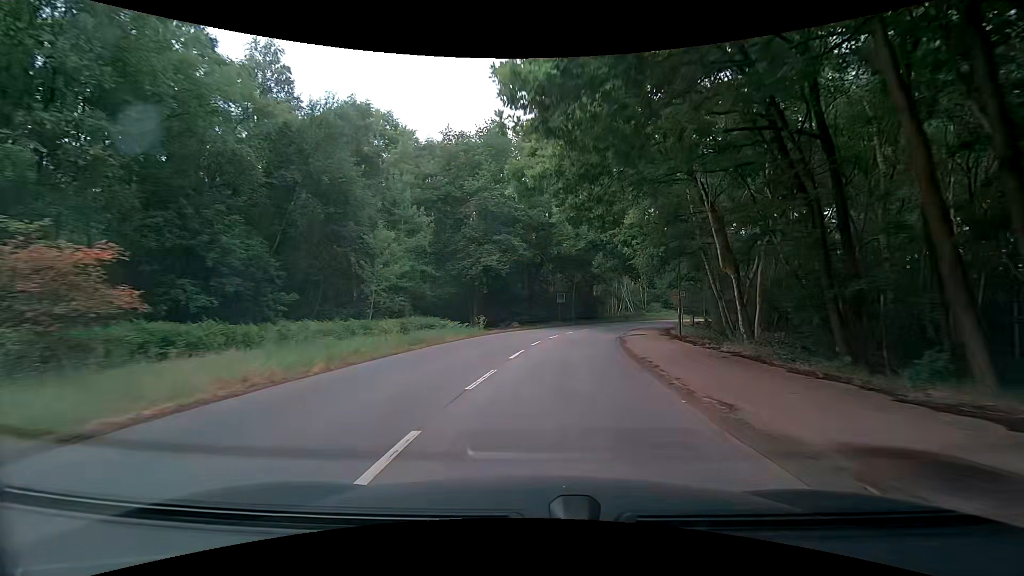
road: secondary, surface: asphalt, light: Day
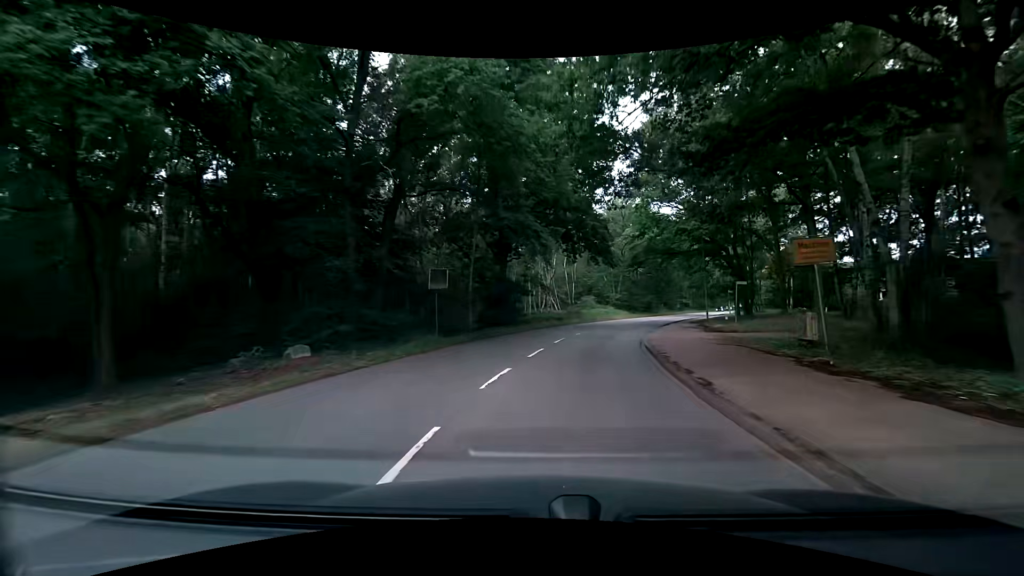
(+2.9, +29.5) m; +12°
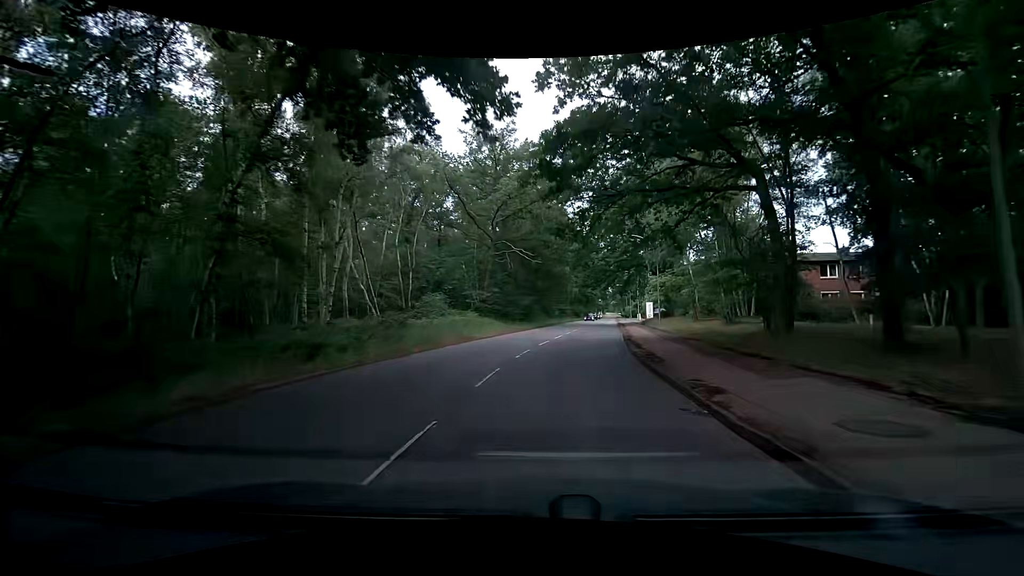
(+3.8, +28.8) m; +14°
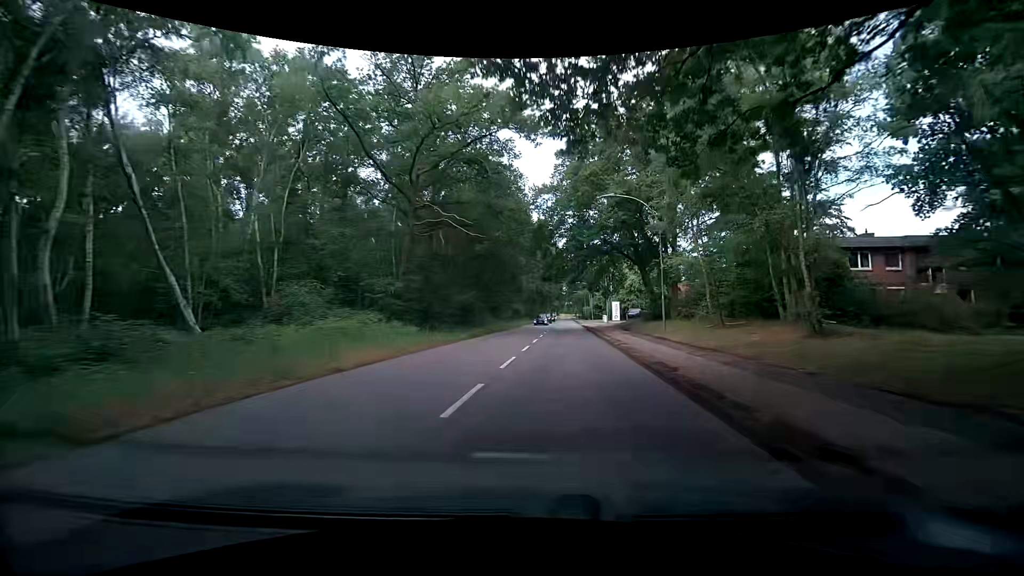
(+0.8, +14.5) m; +5°
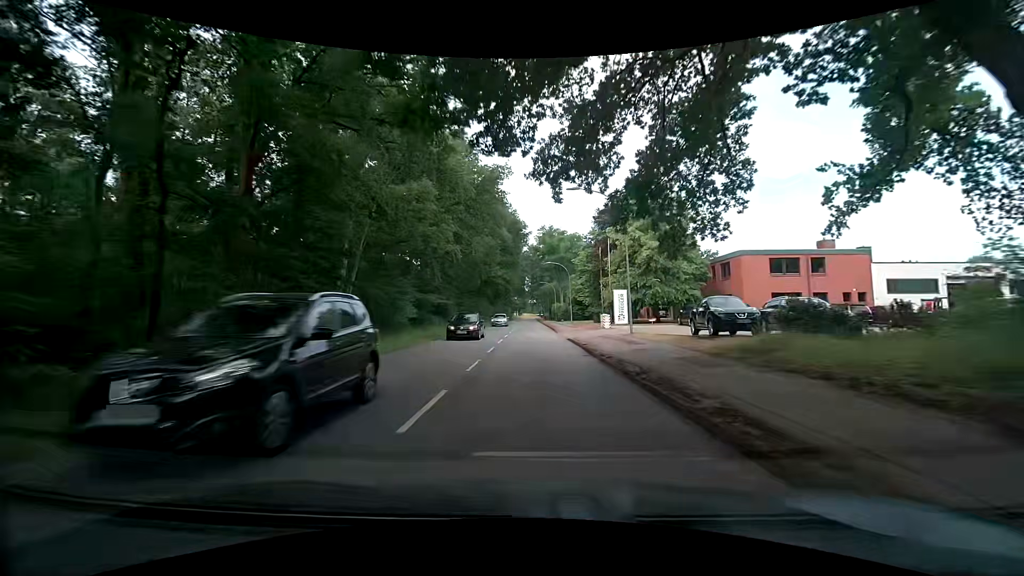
(+3.5, +36.6) m; +7°
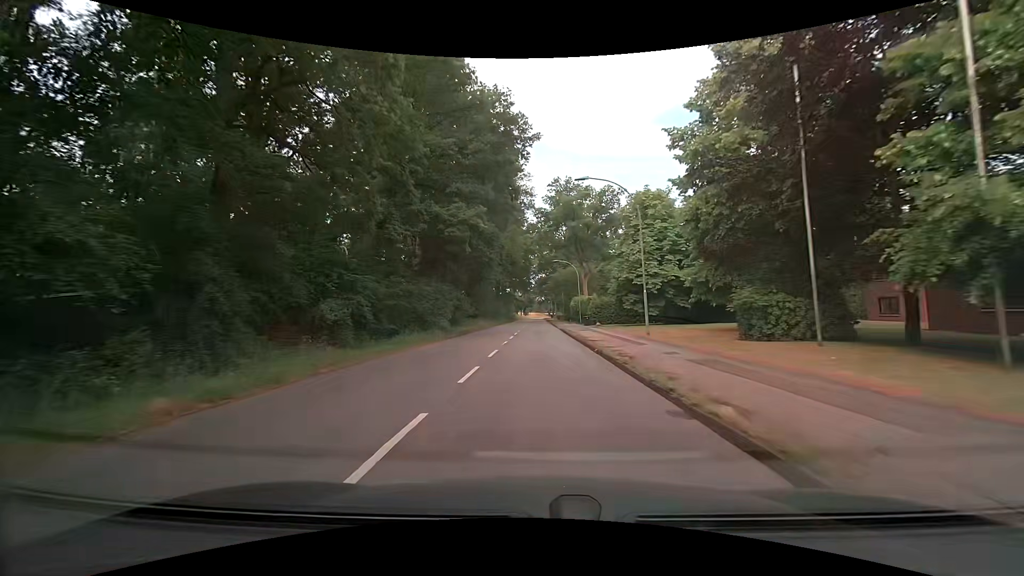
(-0.7, +38.0) m; -1°
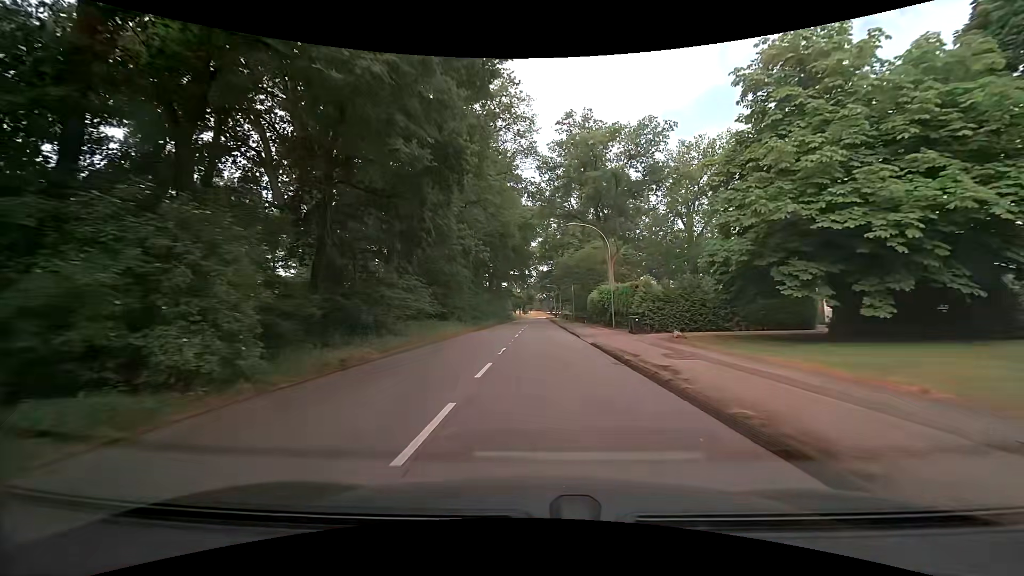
(-0.2, +23.5) m; 0°
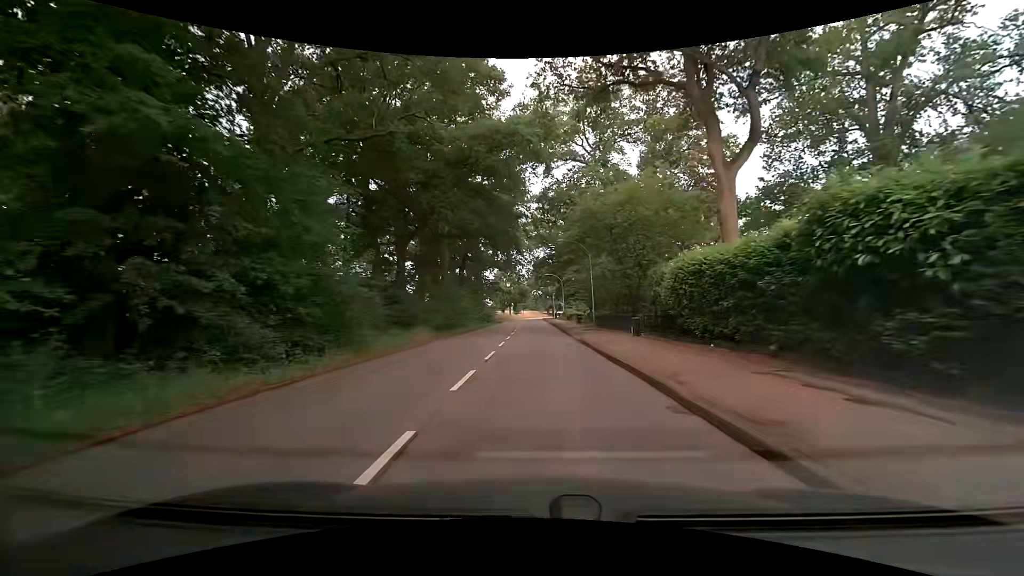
(+0.3, +31.8) m; +1°
(0, +10) (0, +20) (0, +30) (-1, +40) (-1, +50) (-1, +60) (-1, +70) (-1, +80) (-1, +90) (-1, +100) m
